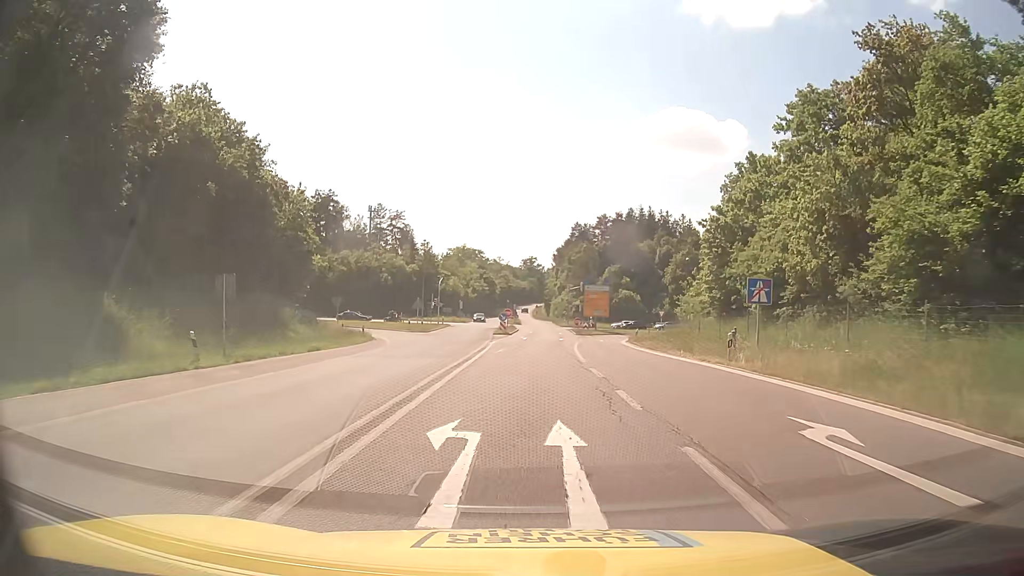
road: motorway_link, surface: asphalt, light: Day
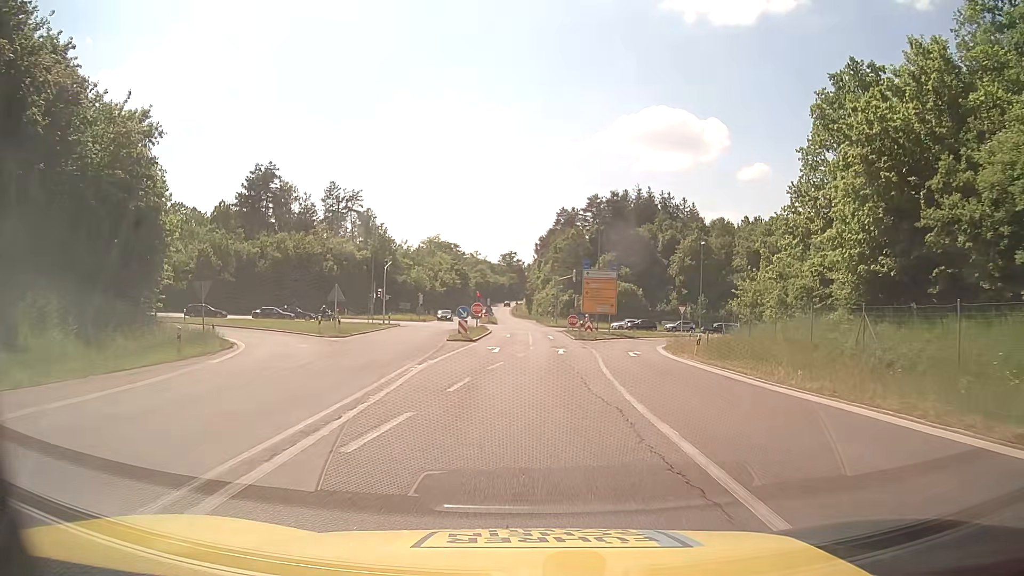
(+0.3, +22.3) m; +2°
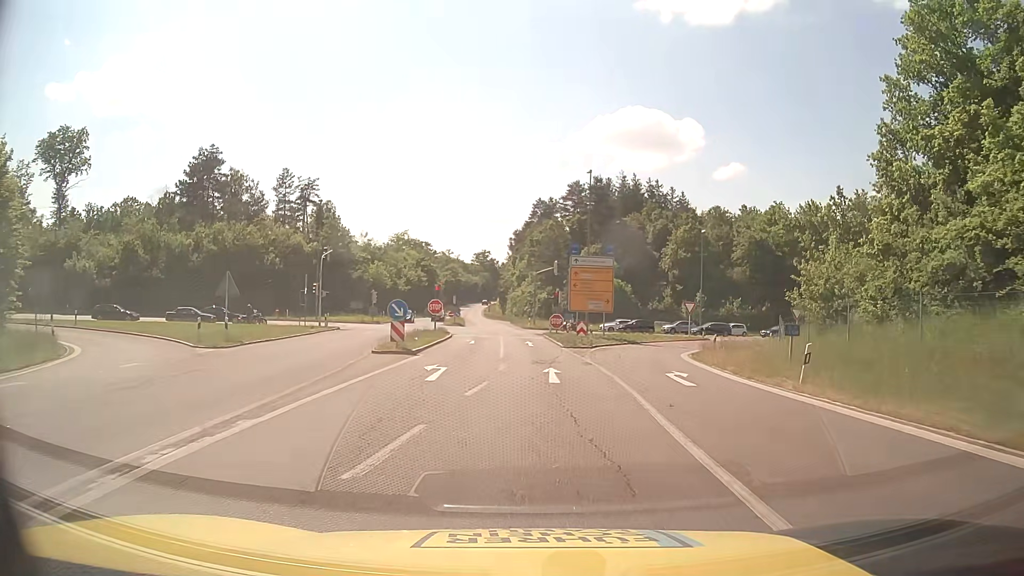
(+0.2, +12.8) m; +2°
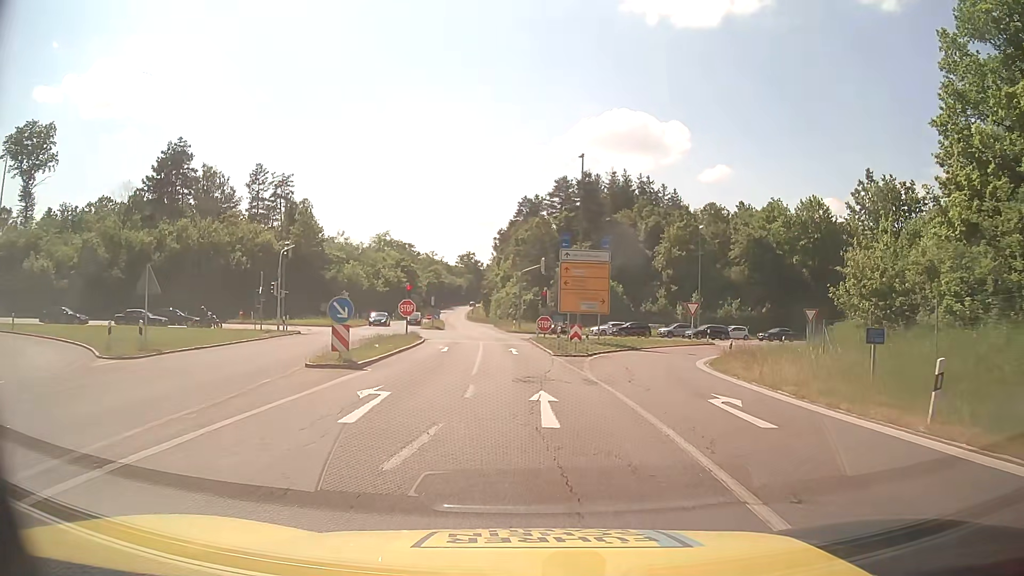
(0.0, +5.7) m; +1°
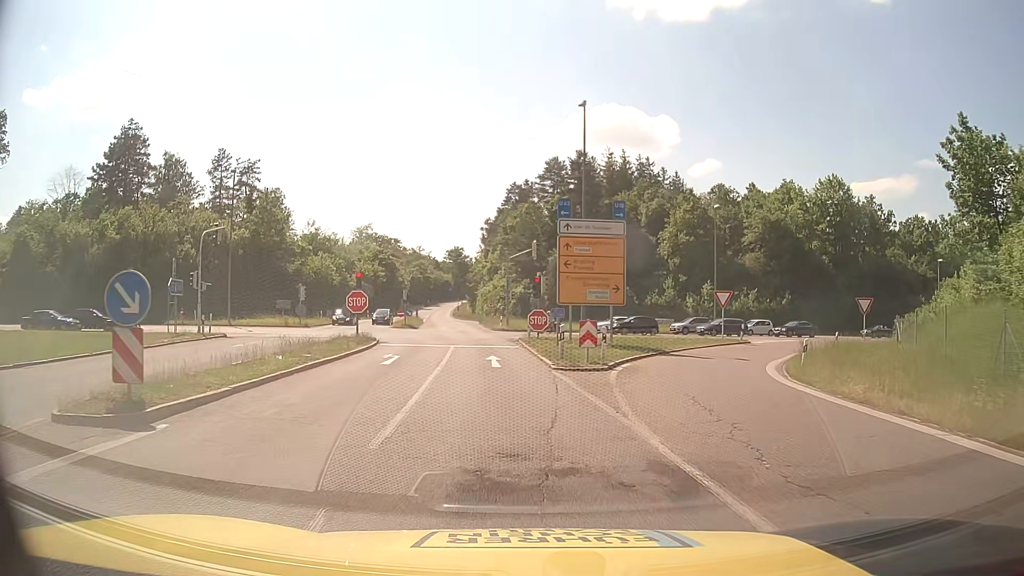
(+0.2, +10.2) m; +1°
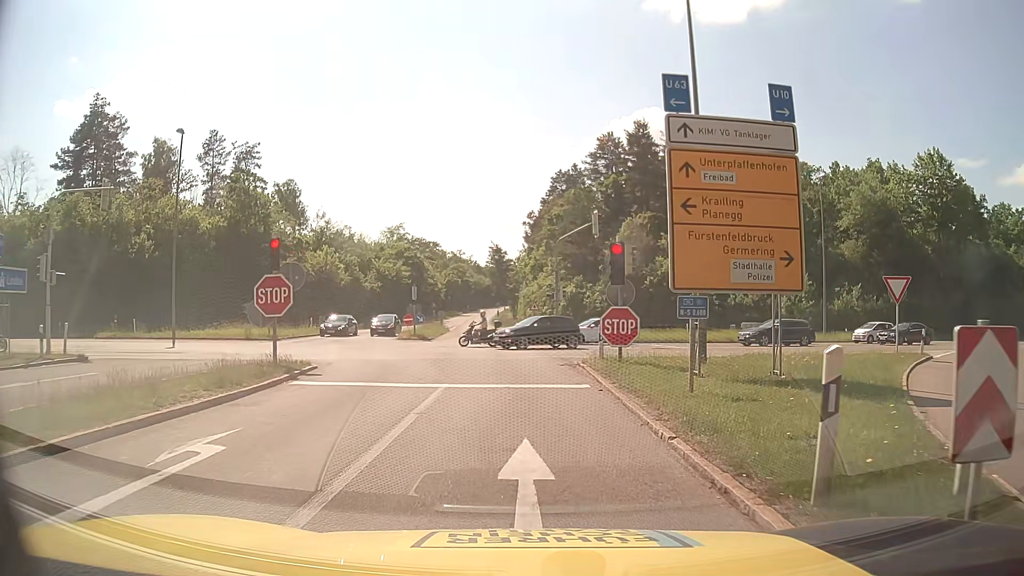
(-0.5, +15.6) m; -4°
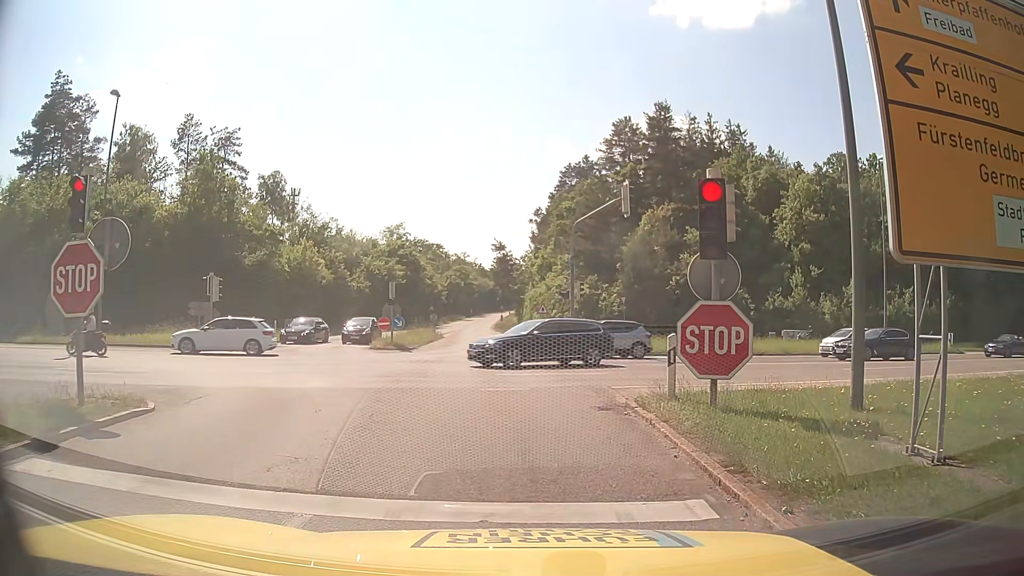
(-0.1, +8.2) m; 0°
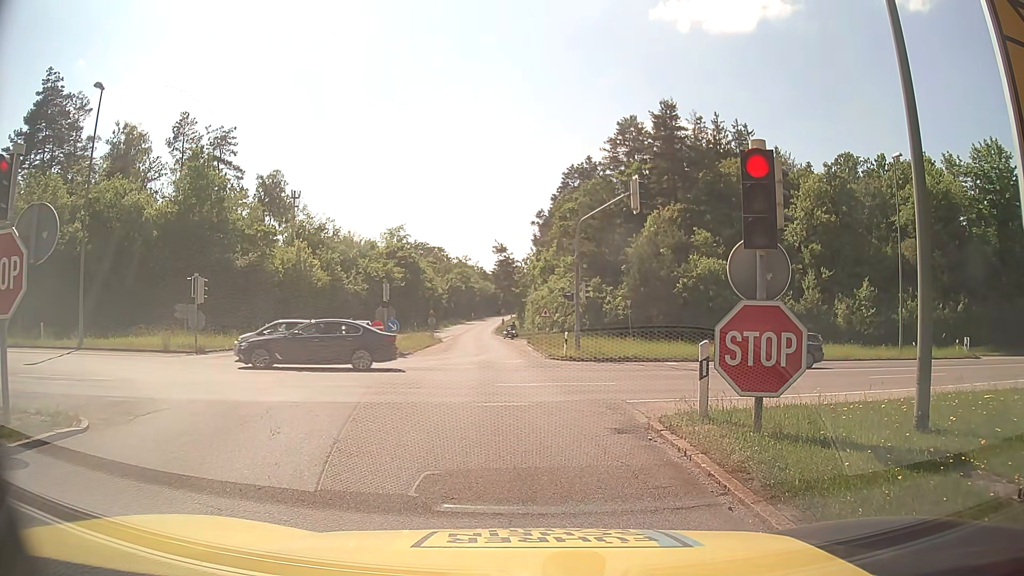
(0.0, +1.8) m; 0°
(0, +10) (-1, +20) (-2, +30) (-3, +40) (-4, +50) (-4, +60) (-5, +70) (-6, +80) (-6, +90) (-7, +100) m
